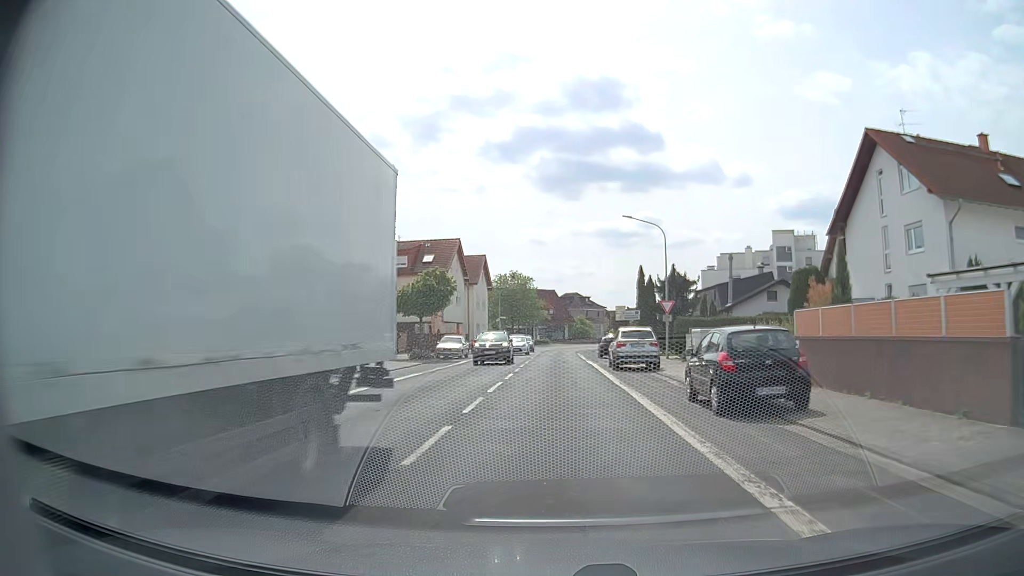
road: secondary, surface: asphalt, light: Day
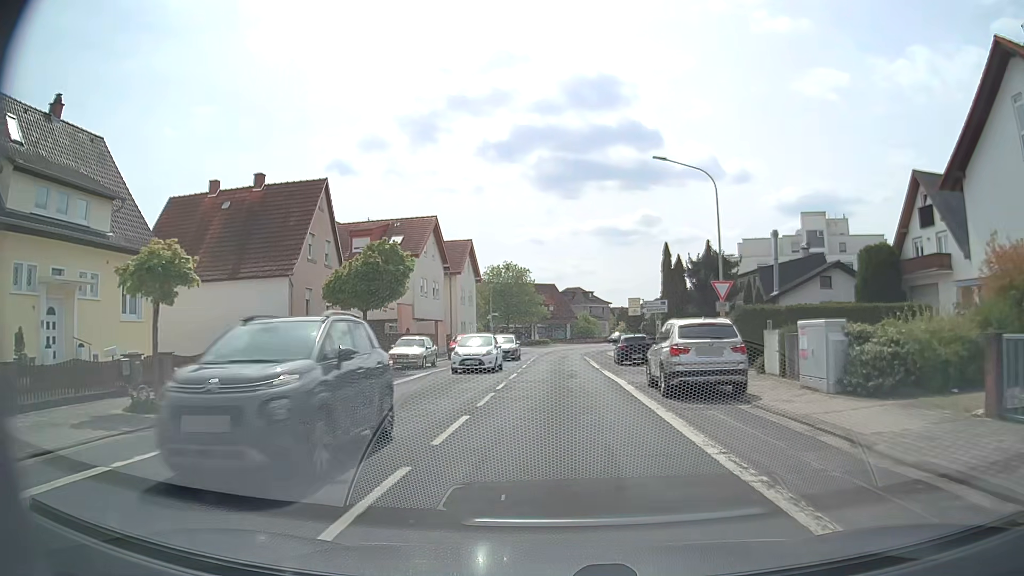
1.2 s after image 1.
(0.0, +12.2) m; 0°
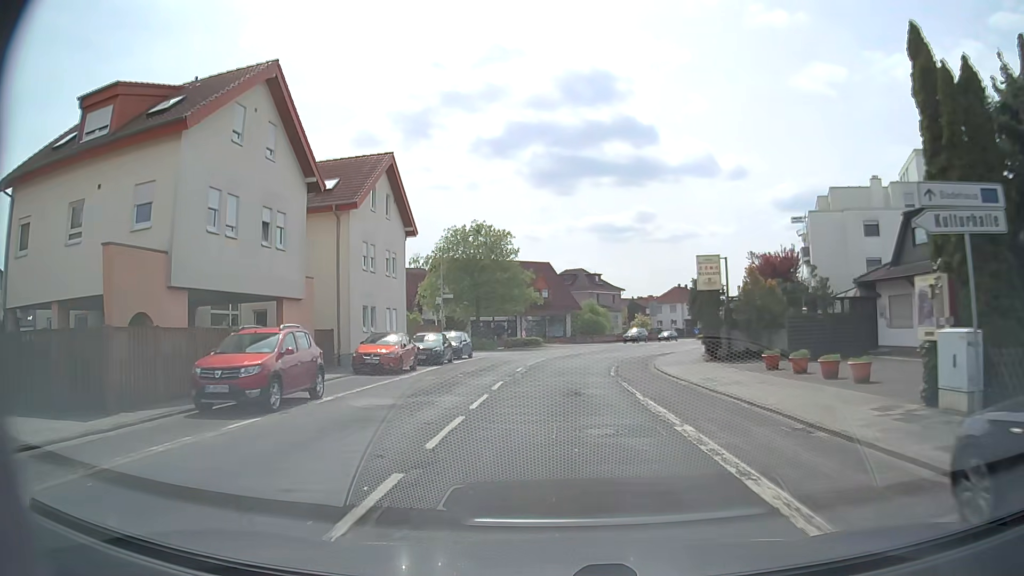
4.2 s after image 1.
(-0.1, +30.4) m; 0°
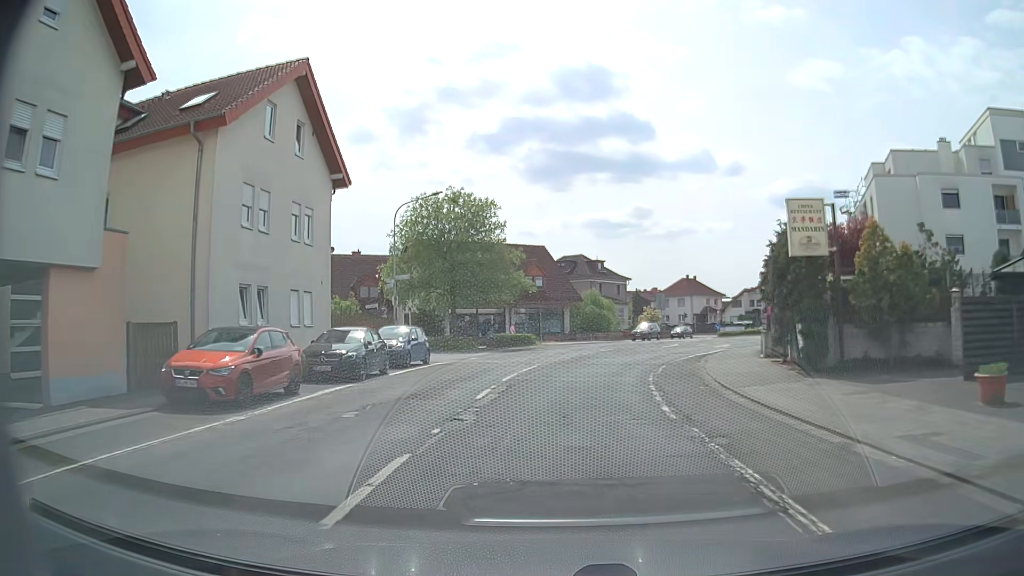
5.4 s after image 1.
(-0.1, +12.3) m; -1°
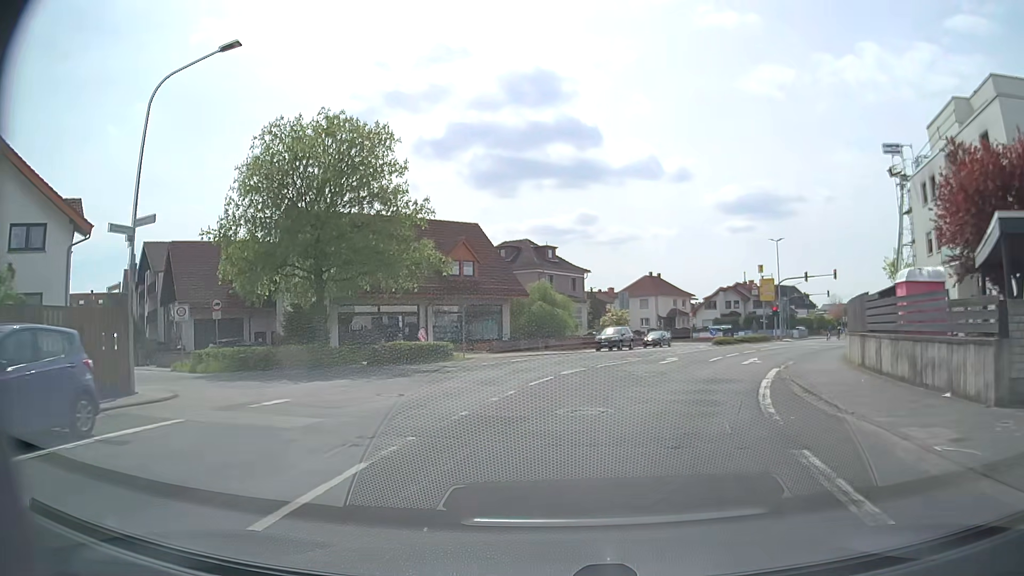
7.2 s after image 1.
(+0.8, +18.3) m; +6°
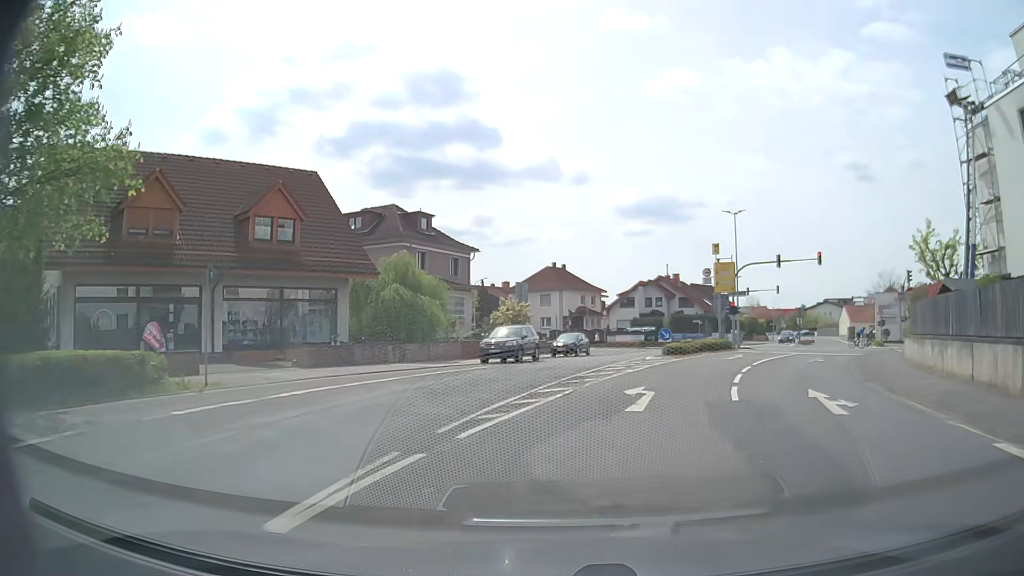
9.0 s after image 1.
(+1.1, +17.6) m; +8°
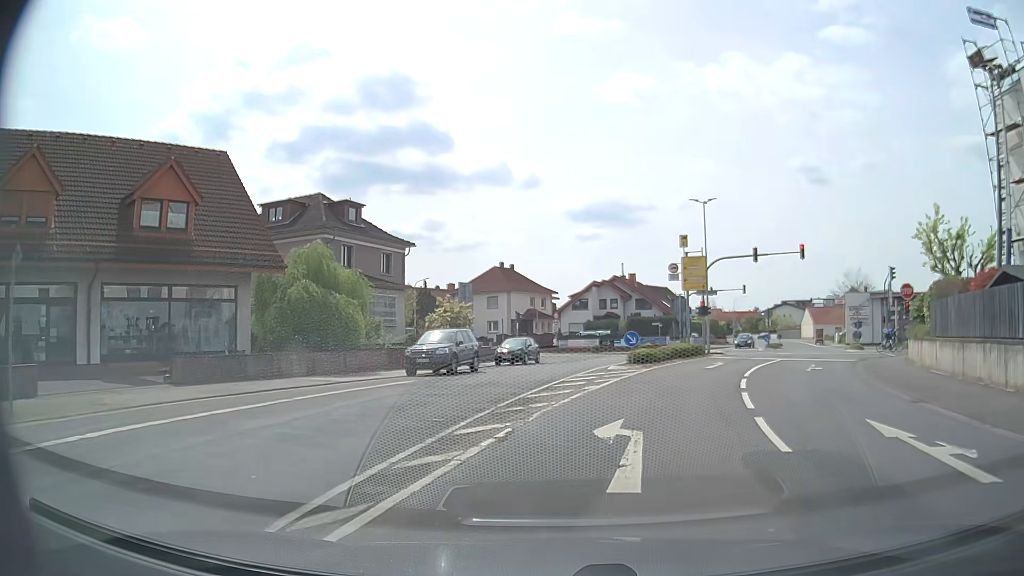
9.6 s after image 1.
(+0.2, +5.6) m; +5°
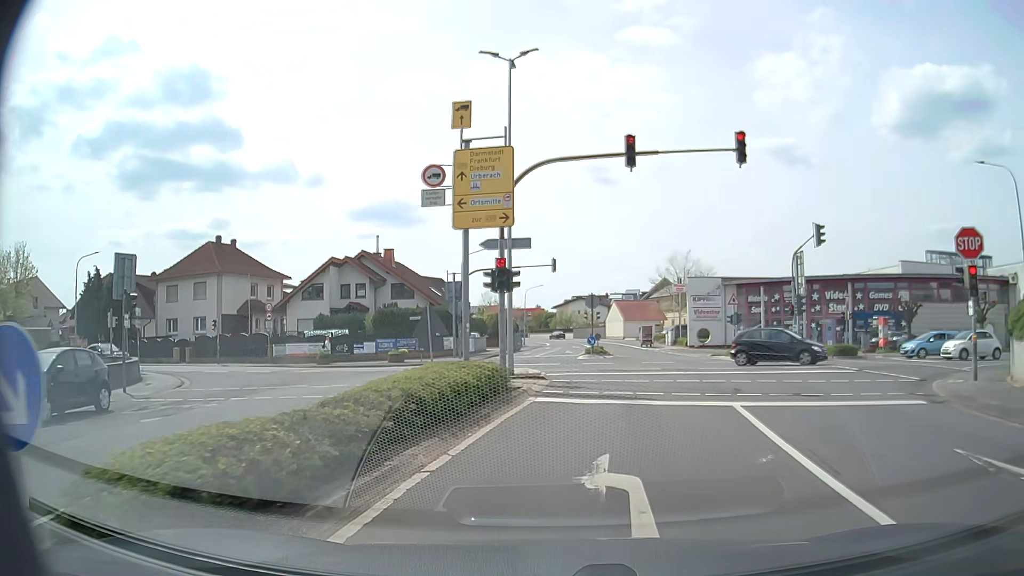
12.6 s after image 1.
(+3.8, +22.6) m; +18°
(+1, +10) (+2, +20) (-1, +30) (-8, +36) (-18, +39) (-27, +41) (-37, +44) (-47, +47) (-56, +49) (-66, +52) m
